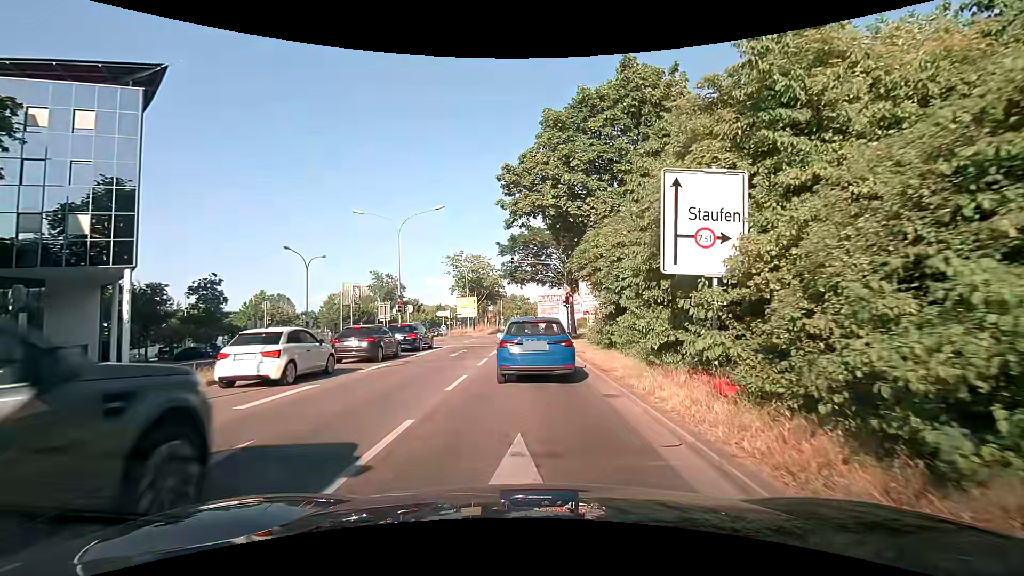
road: primary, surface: asphalt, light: Day
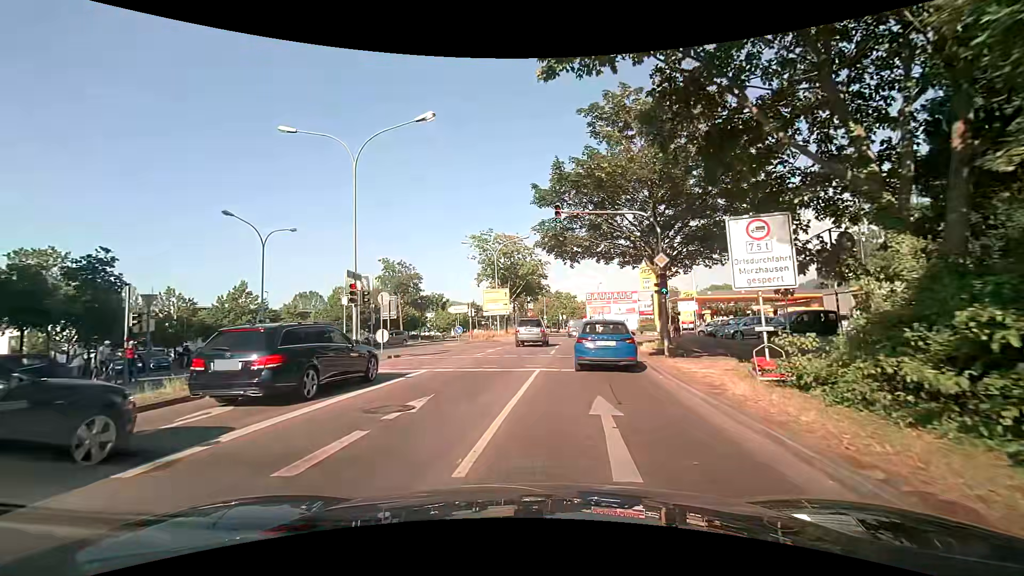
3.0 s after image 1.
(-0.2, +16.7) m; -5°
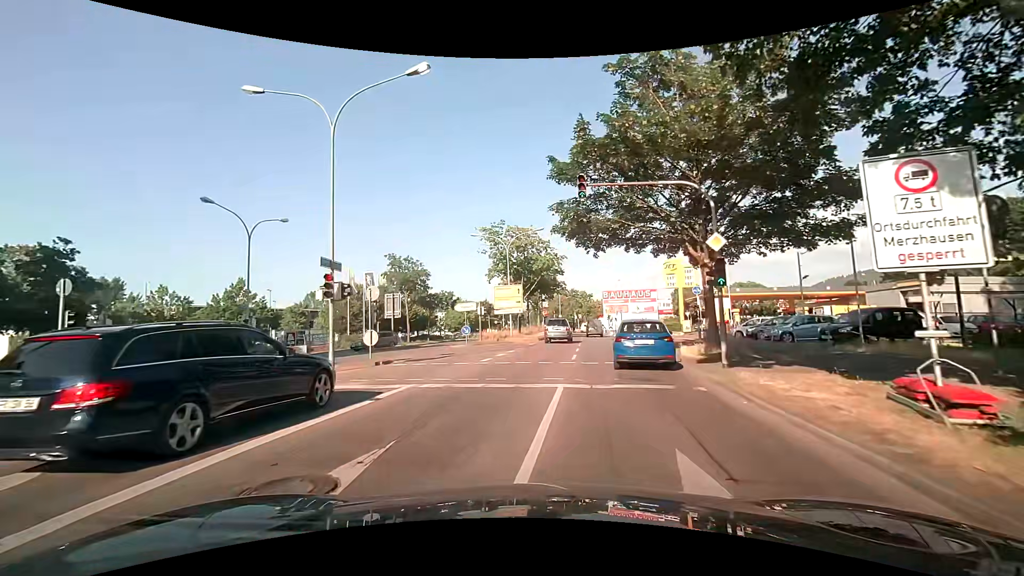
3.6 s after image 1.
(0.0, +4.0) m; -2°
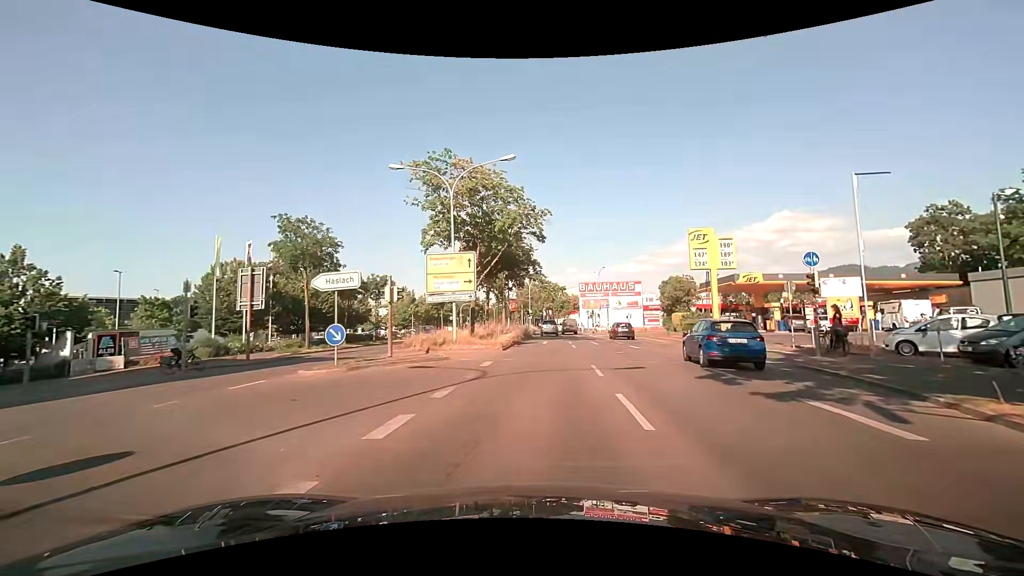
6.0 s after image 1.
(+0.3, +18.9) m; +3°
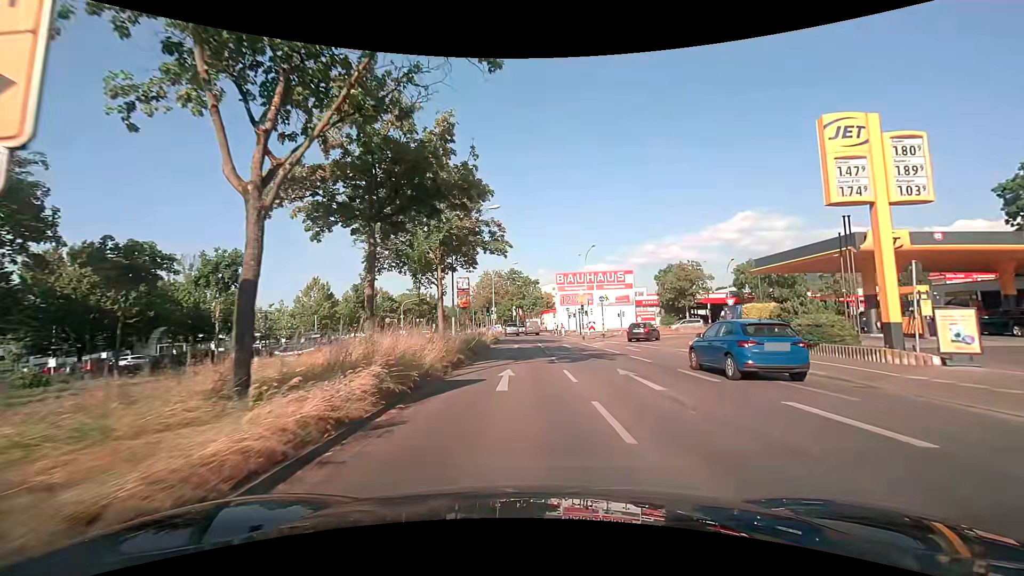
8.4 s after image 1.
(+1.1, +21.1) m; +3°
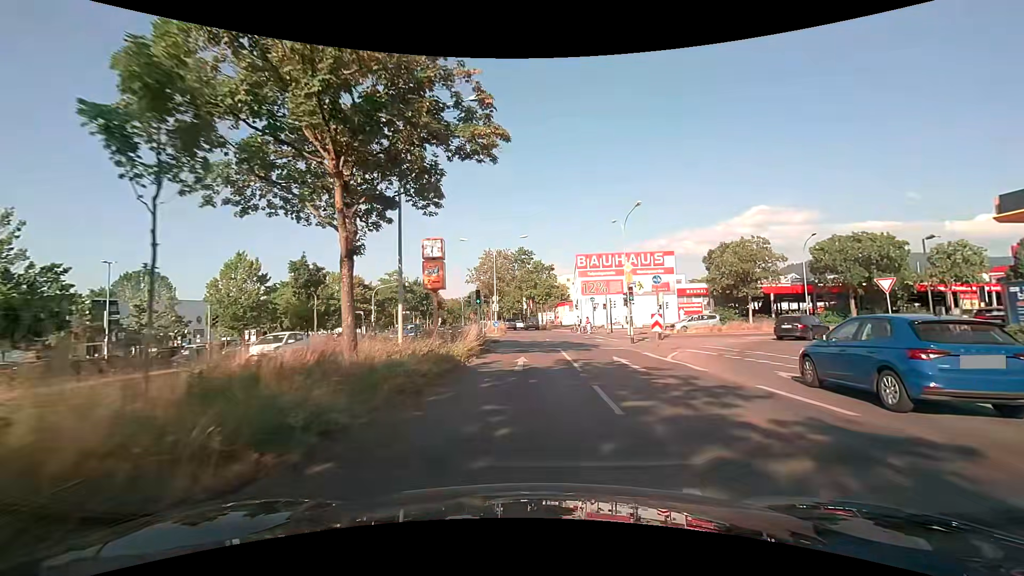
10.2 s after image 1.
(+0.1, +16.7) m; -1°
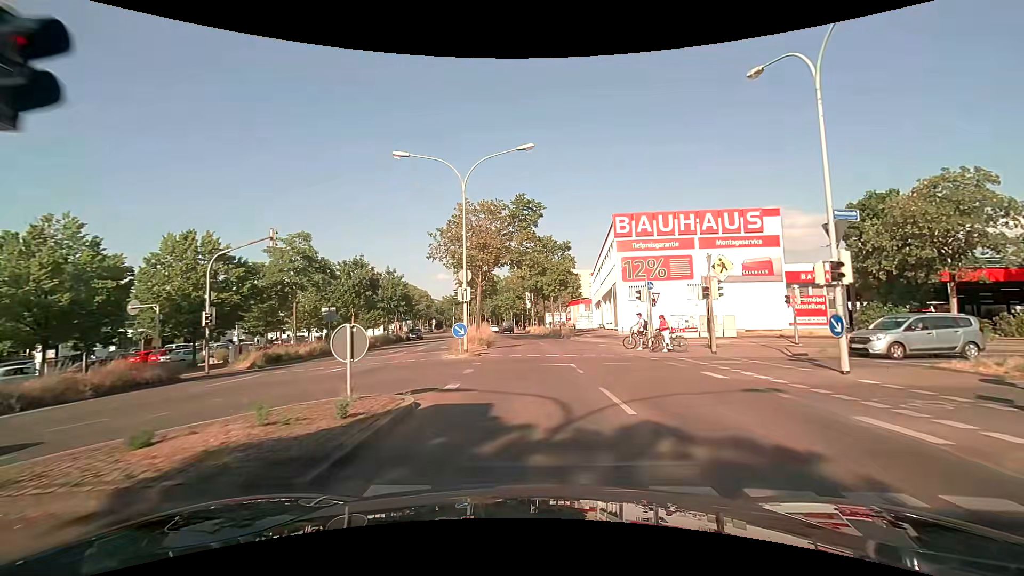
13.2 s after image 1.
(0.0, +26.0) m; 0°
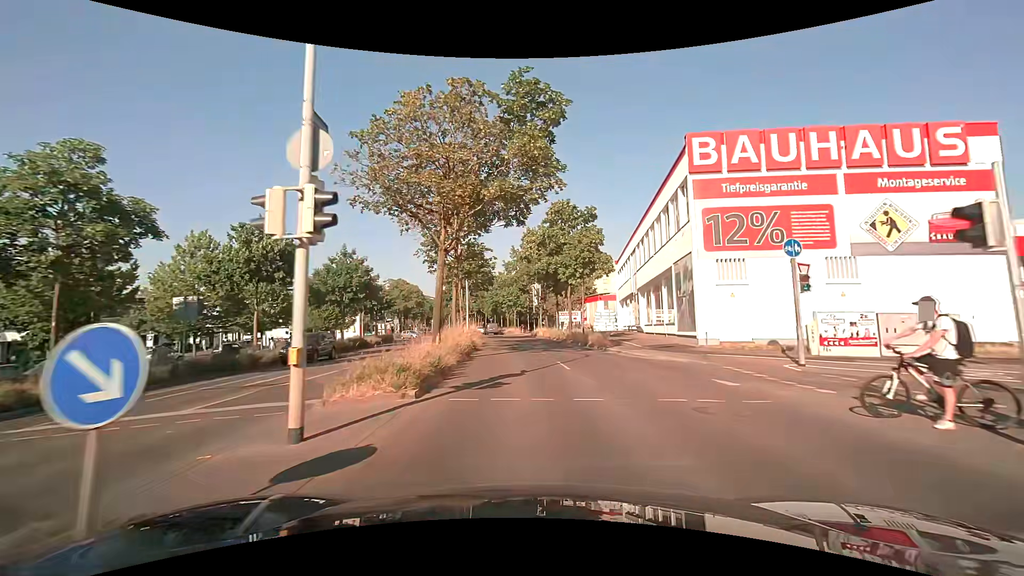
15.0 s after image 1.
(-0.1, +17.2) m; -1°
(0, +10) (0, +20) (-1, +30) (-2, +40) (-3, +50) (-4, +60) (-6, +70) (-7, +80) (-9, +89) (-11, +99) m
